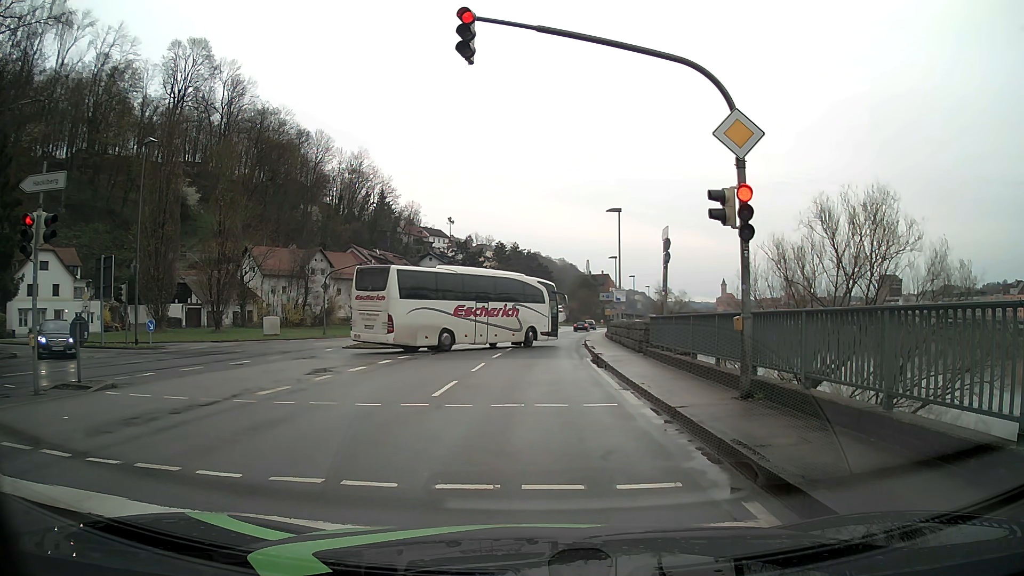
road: primary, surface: asphalt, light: Day
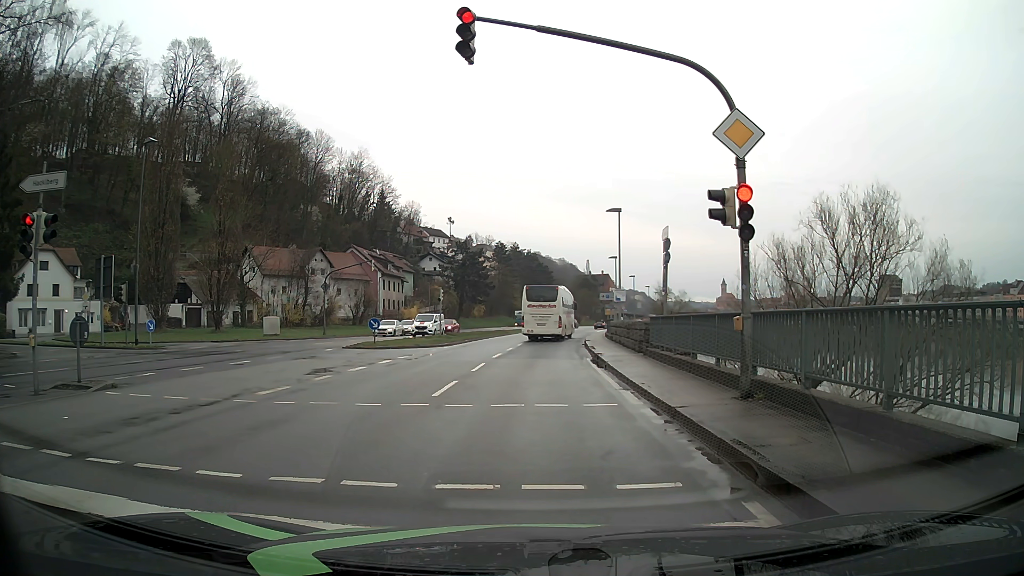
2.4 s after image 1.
(0.0, 0.0) m; 0°
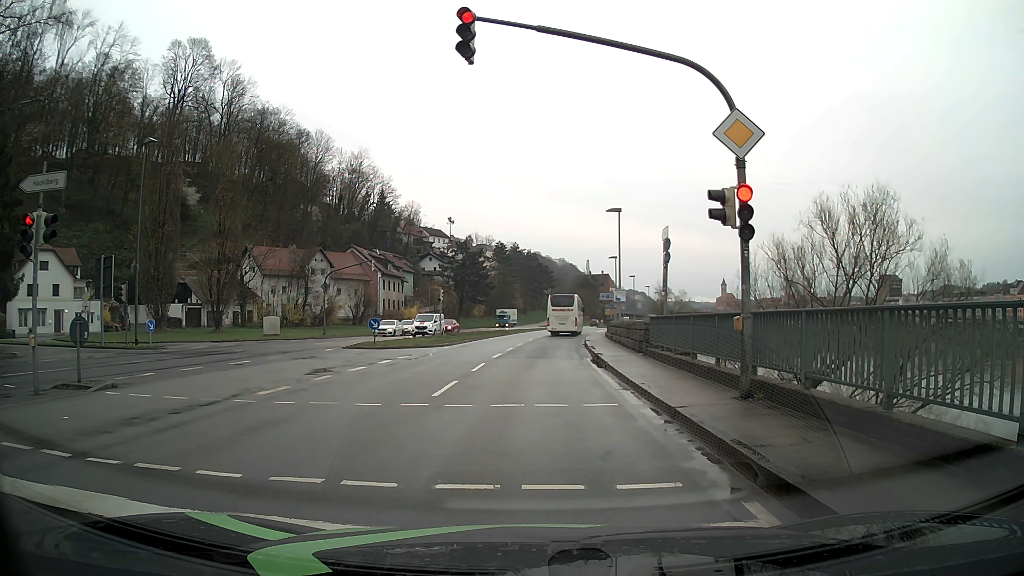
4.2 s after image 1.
(0.0, 0.0) m; 0°
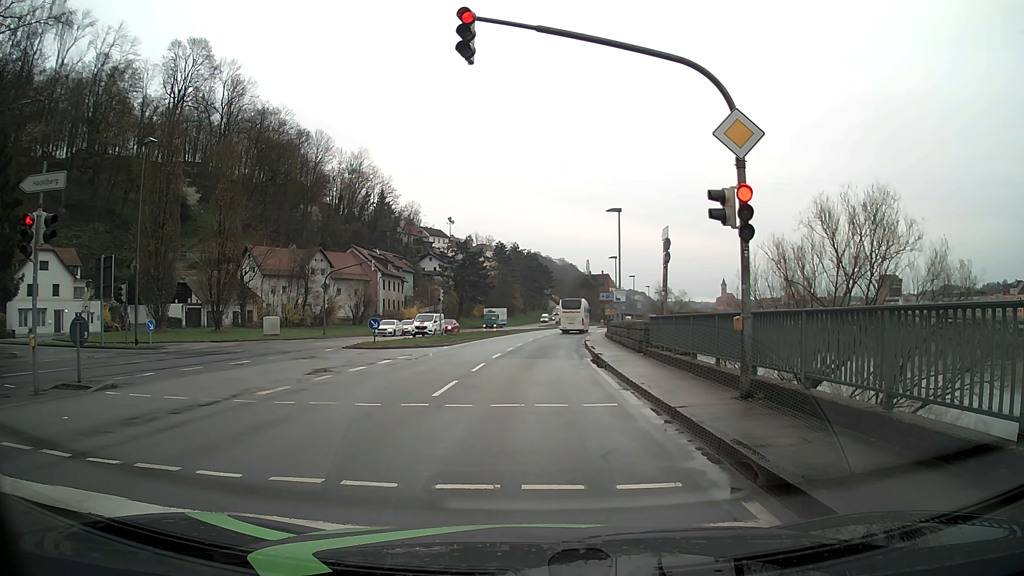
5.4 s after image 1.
(0.0, 0.0) m; 0°
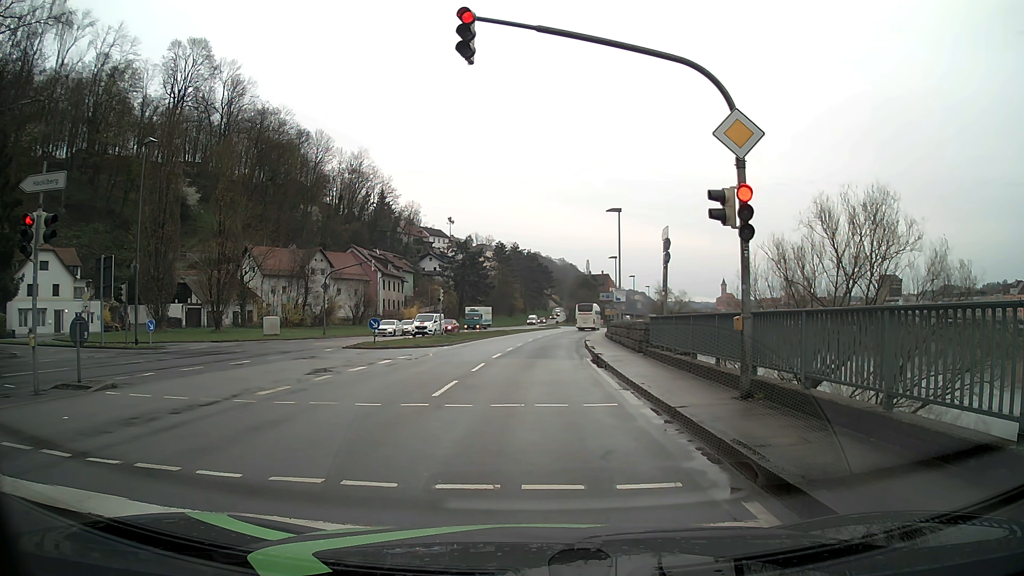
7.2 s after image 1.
(0.0, 0.0) m; 0°
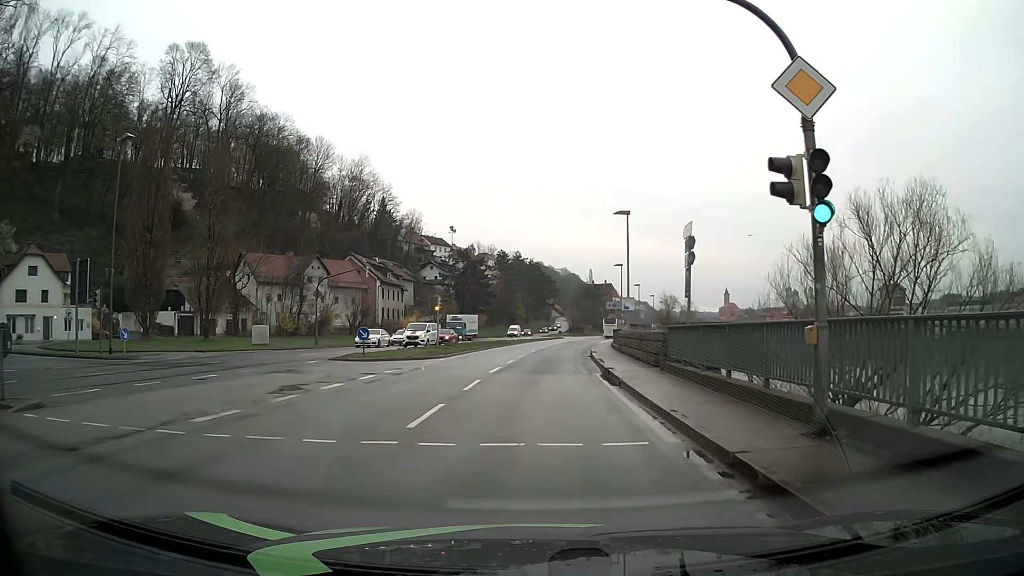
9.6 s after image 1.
(0.0, +3.0) m; 0°
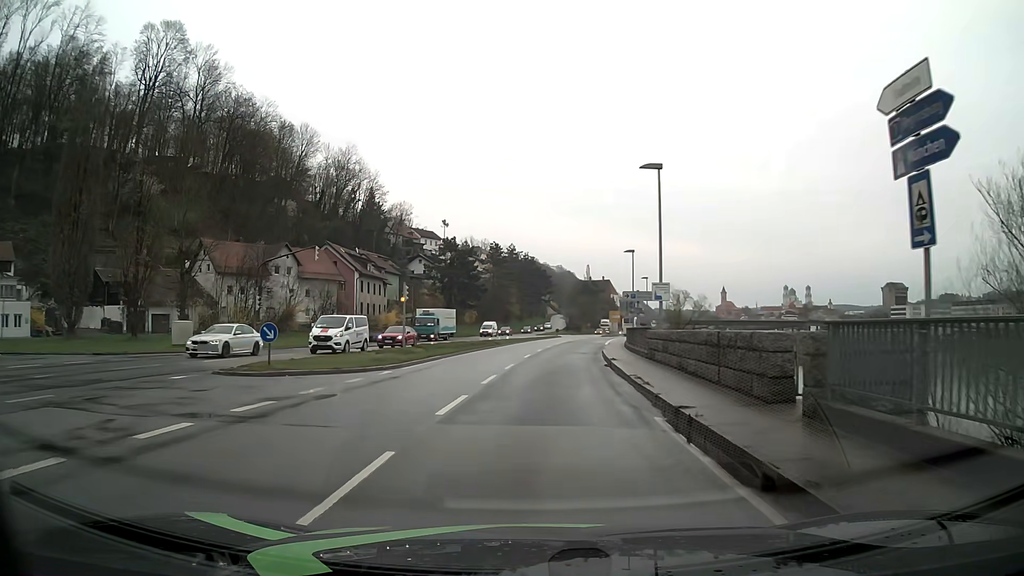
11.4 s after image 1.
(+0.1, +11.5) m; 0°
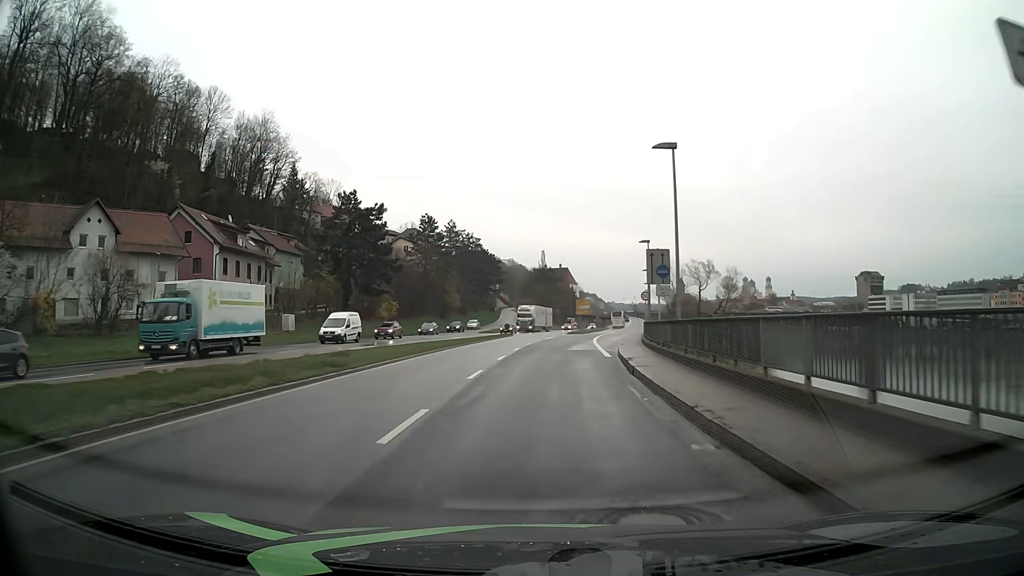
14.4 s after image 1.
(+1.5, +33.3) m; +4°
(0, +10) (0, +20) (+1, +30) (+1, +40) (+2, +50) (+3, +60) (+5, +70) (+6, +80) (+8, +89) (+10, +99) m
